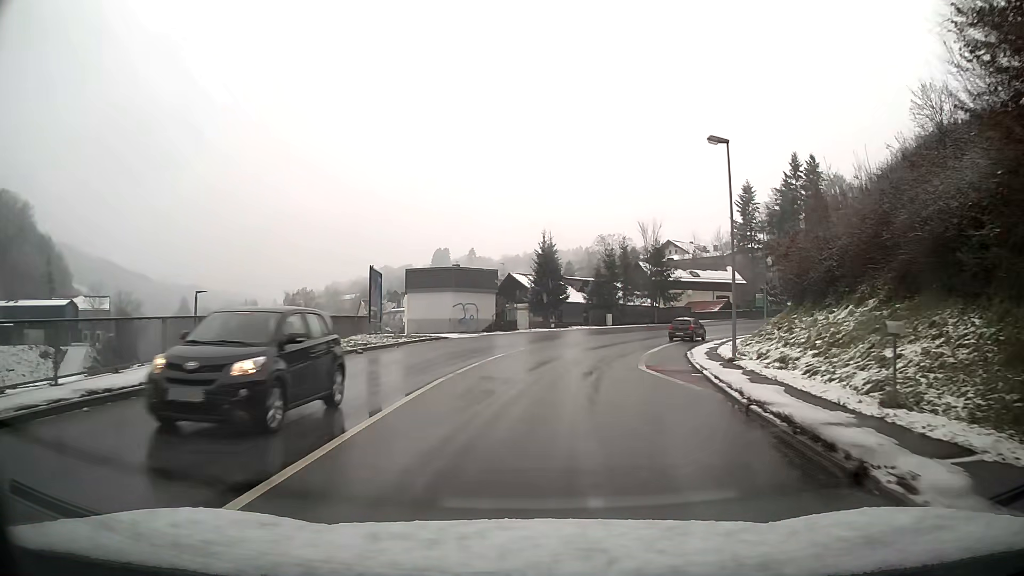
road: primary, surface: asphalt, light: Day
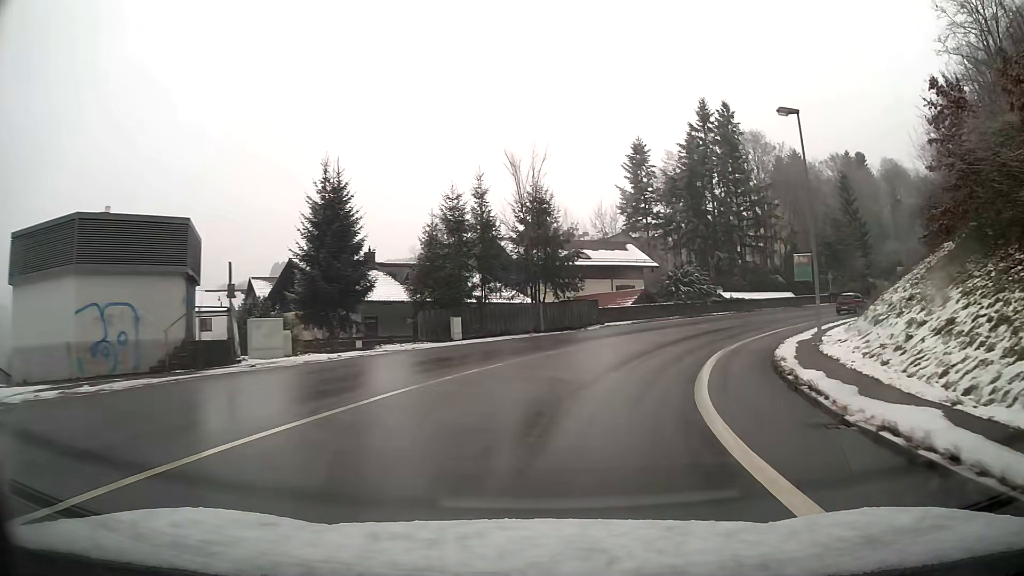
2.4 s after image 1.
(+3.3, +29.6) m; +15°
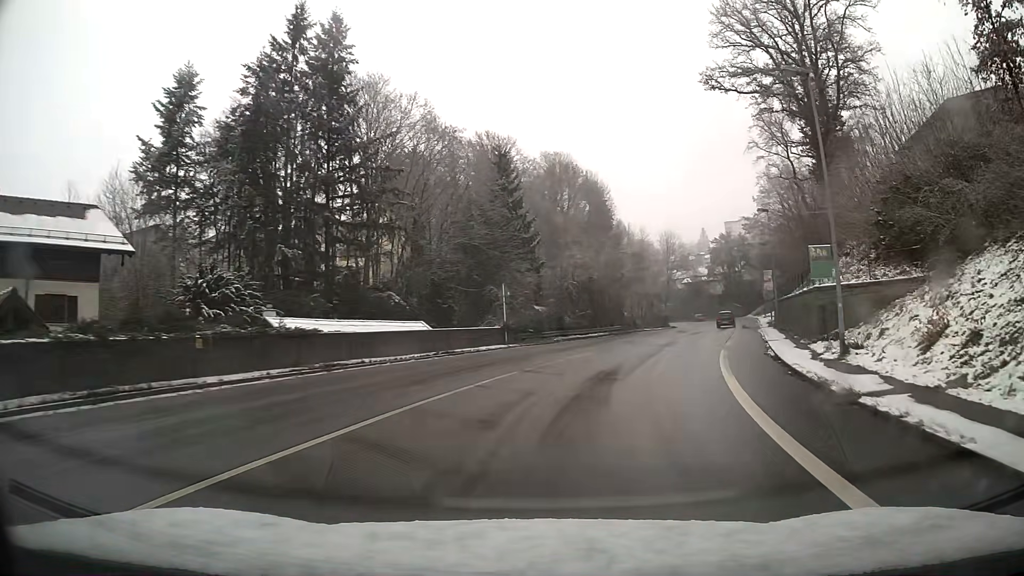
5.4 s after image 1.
(+10.8, +34.6) m; +34°
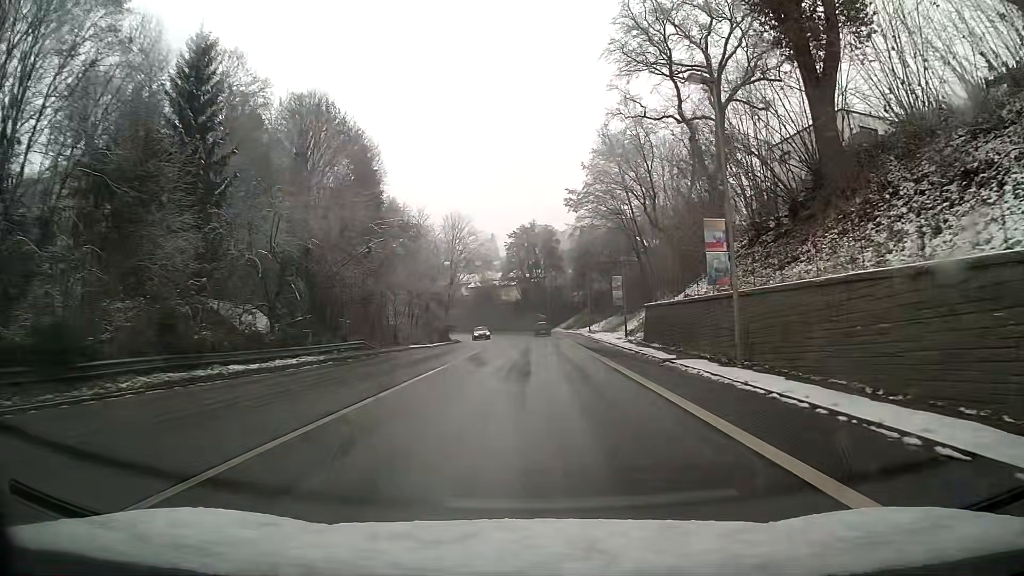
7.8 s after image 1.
(+4.9, +28.7) m; +16°
(0, +10) (0, +20) (0, +30) (0, +40) (0, +50) (0, +60) (-1, +70) (-2, +80) (-3, +90) (-6, +99) m
